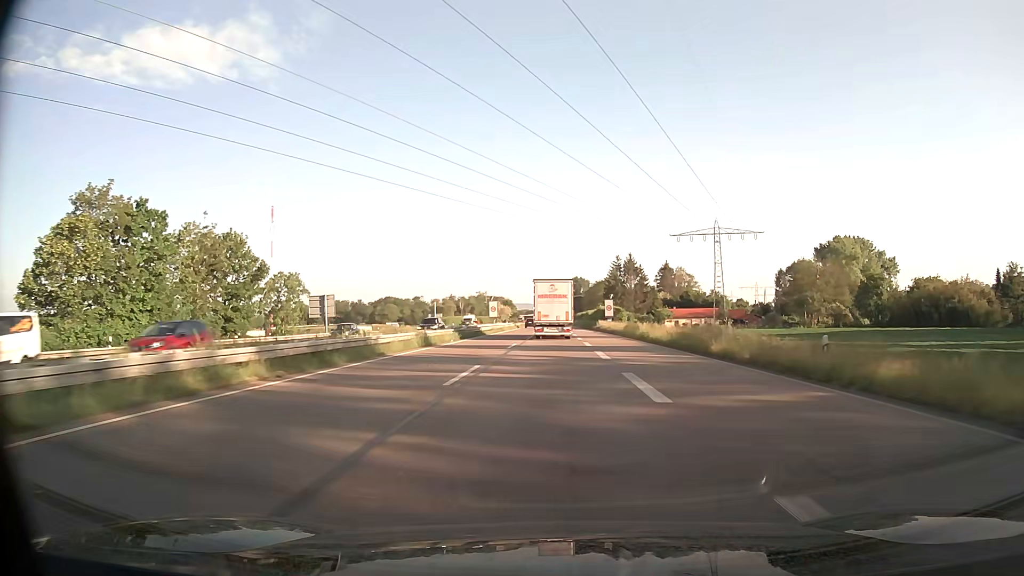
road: trunk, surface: asphalt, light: Day
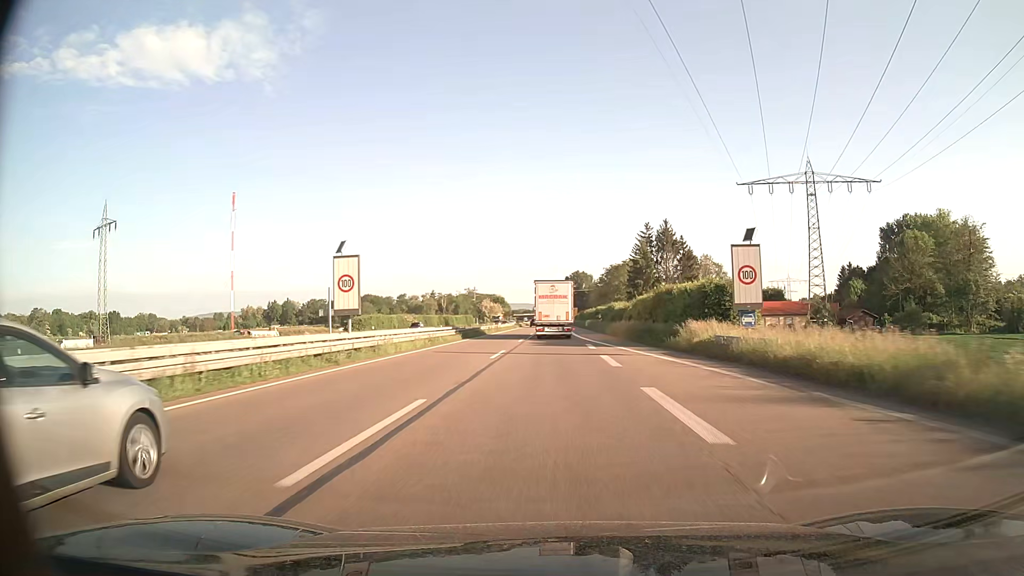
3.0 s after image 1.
(0.0, +63.8) m; 0°
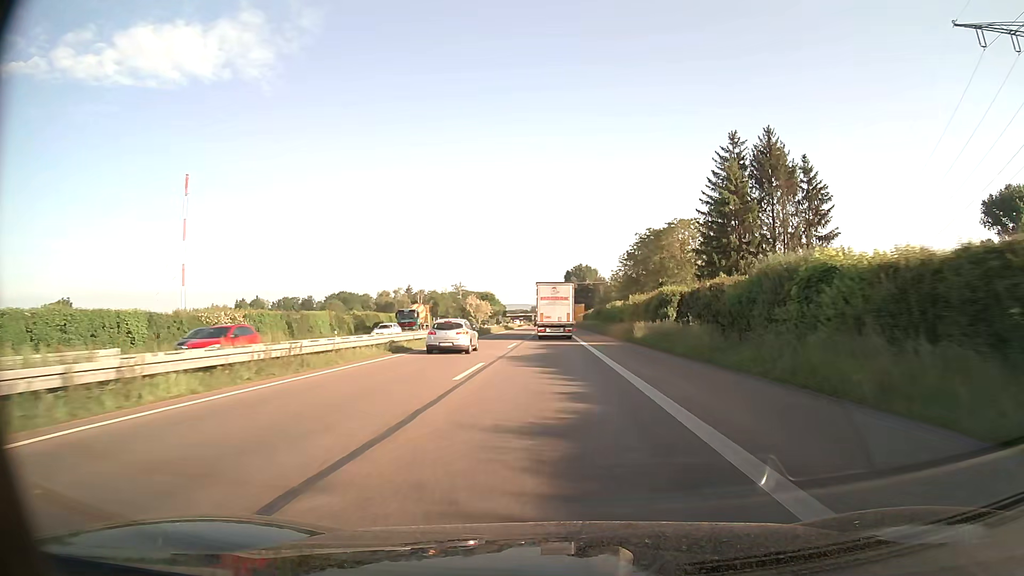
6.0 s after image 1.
(0.0, +63.8) m; 0°
(0, +10) (0, +20) (0, +30) (0, +40) (0, +50) (0, +60) (0, +70) (0, +80) (0, +90) (0, +100) m
